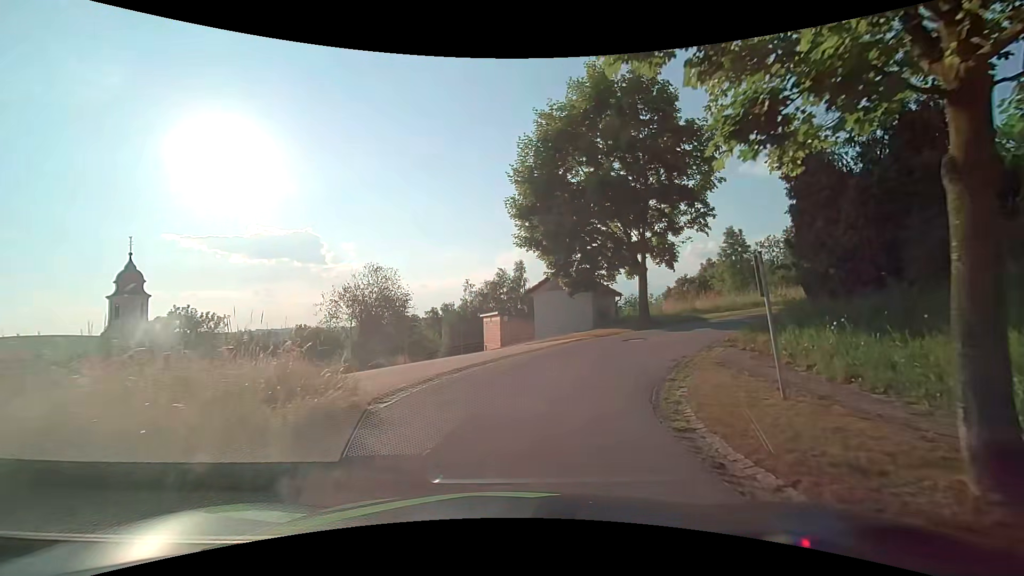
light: Day
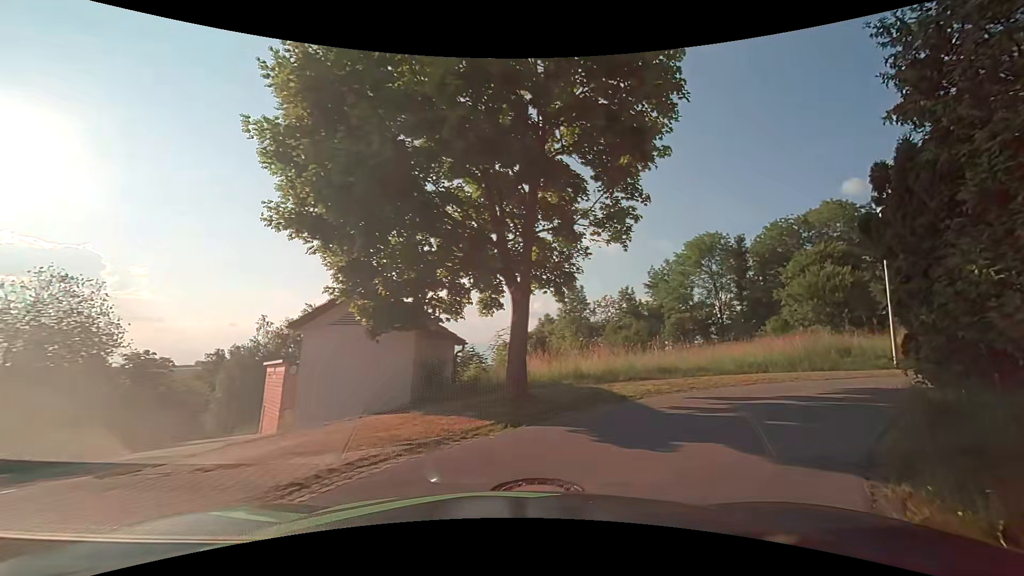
(+1.2, +10.2) m; +17°
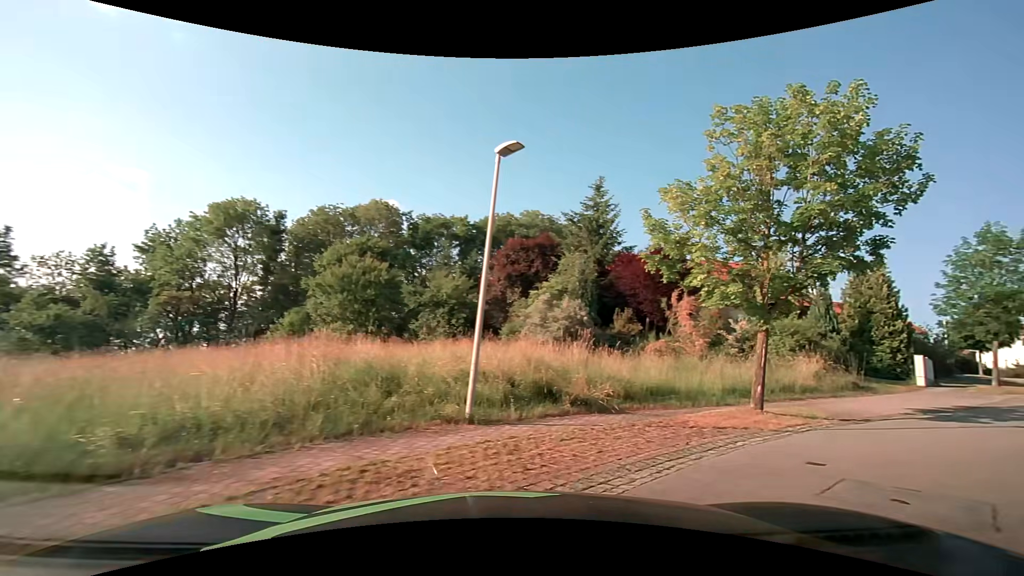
(+4.4, +10.0) m; +51°
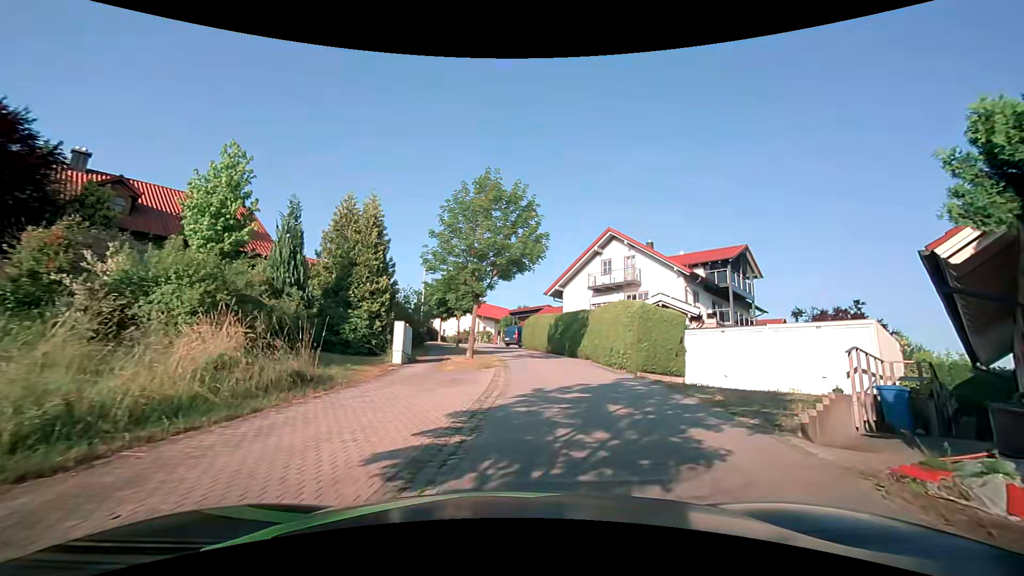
(+7.1, +10.8) m; +55°
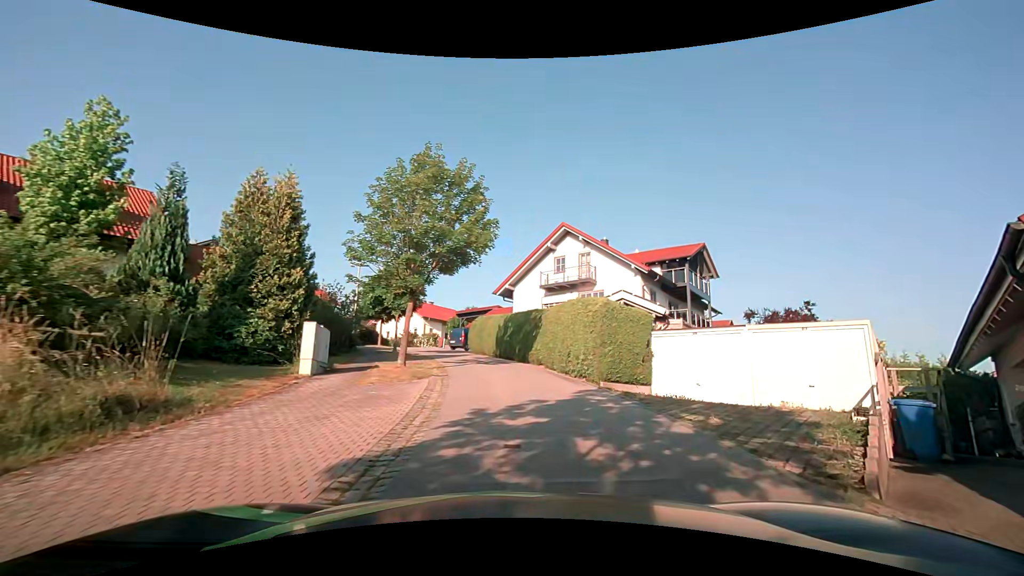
(+0.1, +2.9) m; +6°
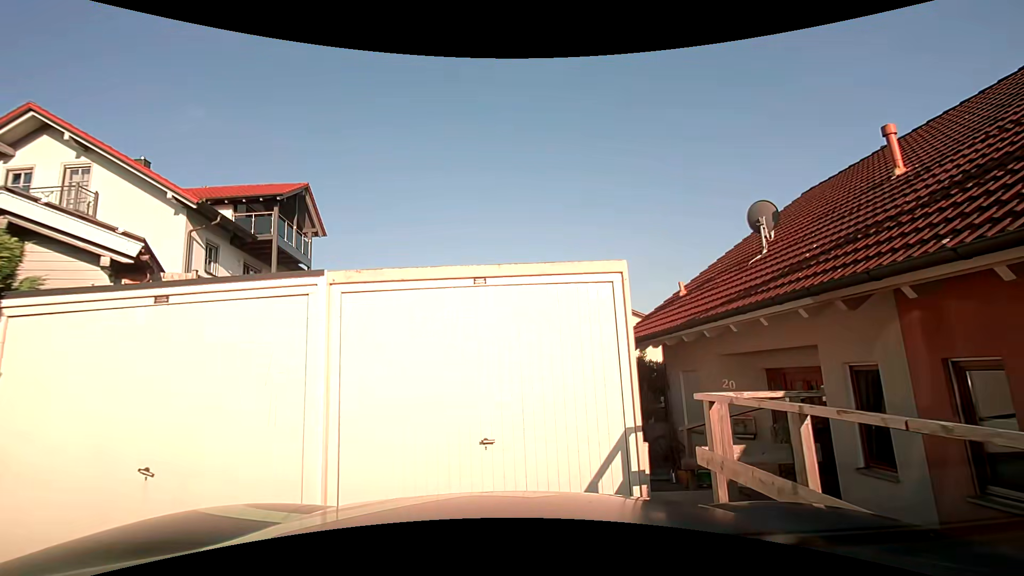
(+3.7, +10.1) m; +42°
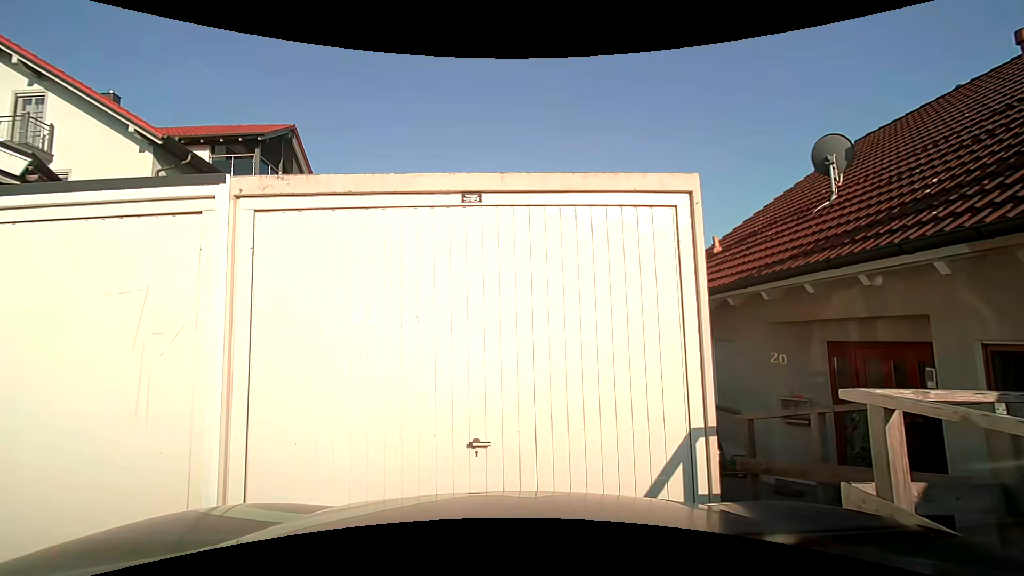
(0.0, +1.5) m; 0°
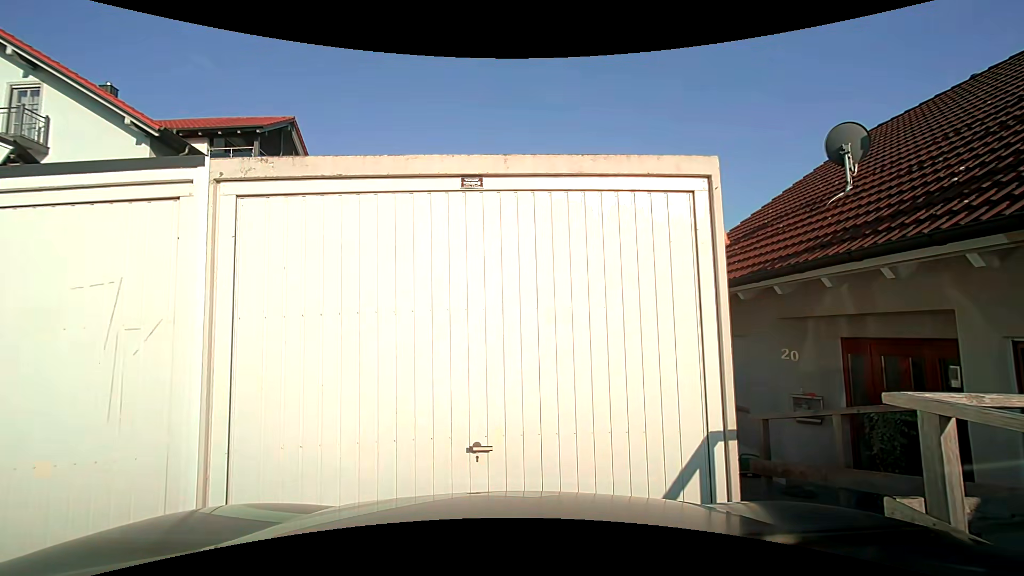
(0.0, +0.2) m; 0°
